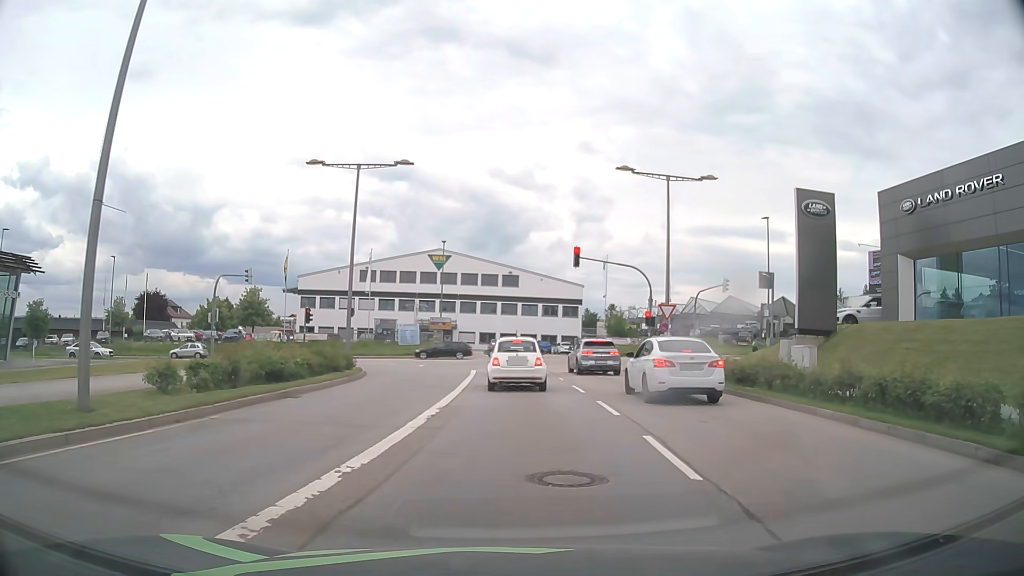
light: Day
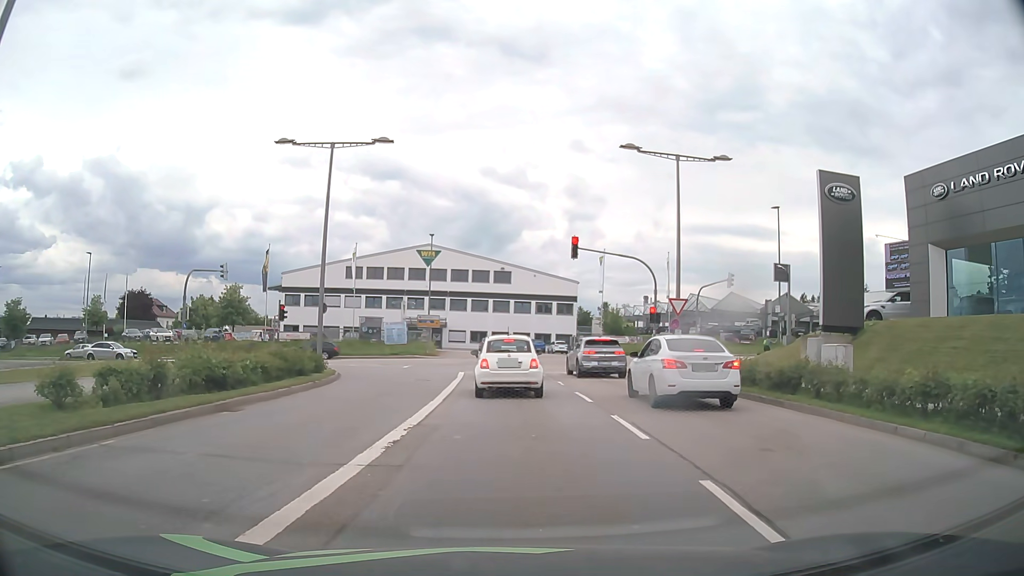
(0.0, +3.3) m; +1°
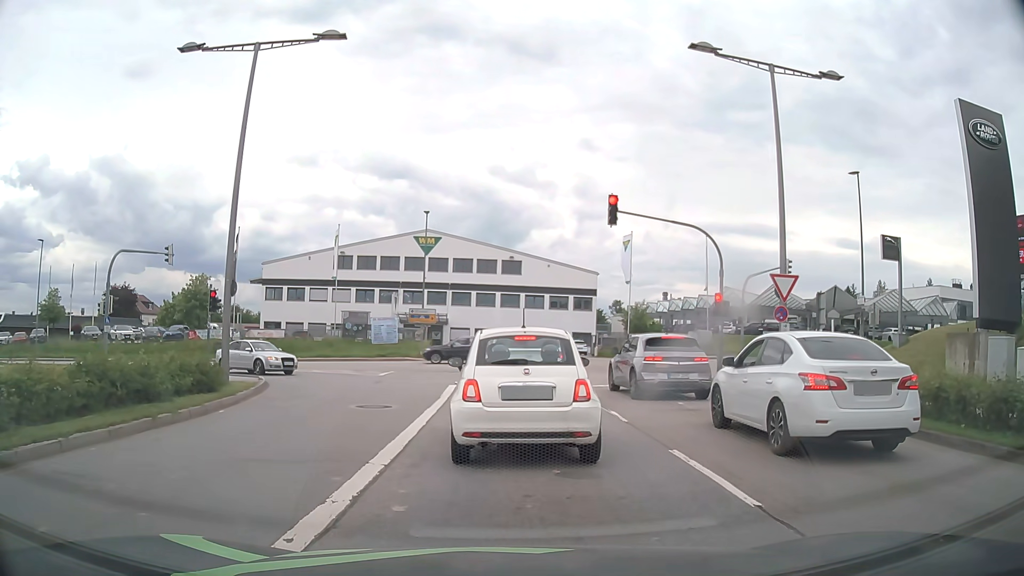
(-0.1, +9.6) m; 0°
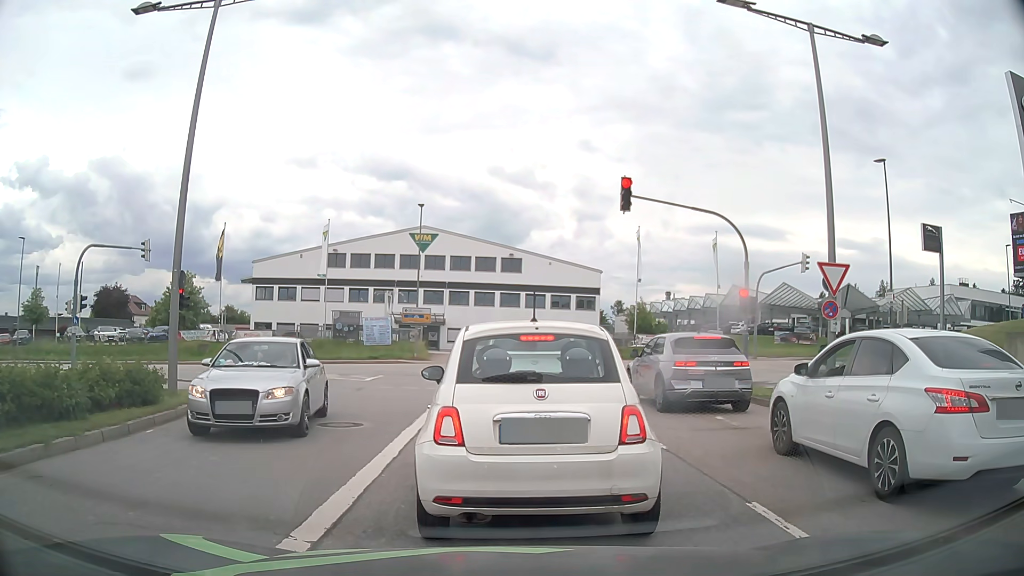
(0.0, +2.6) m; -1°
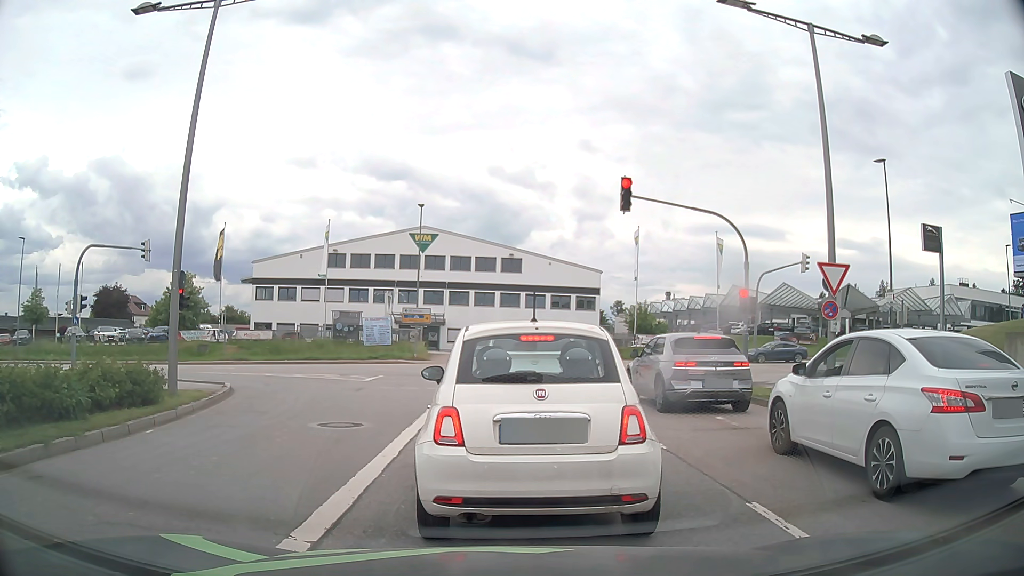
(0.0, +0.1) m; 0°
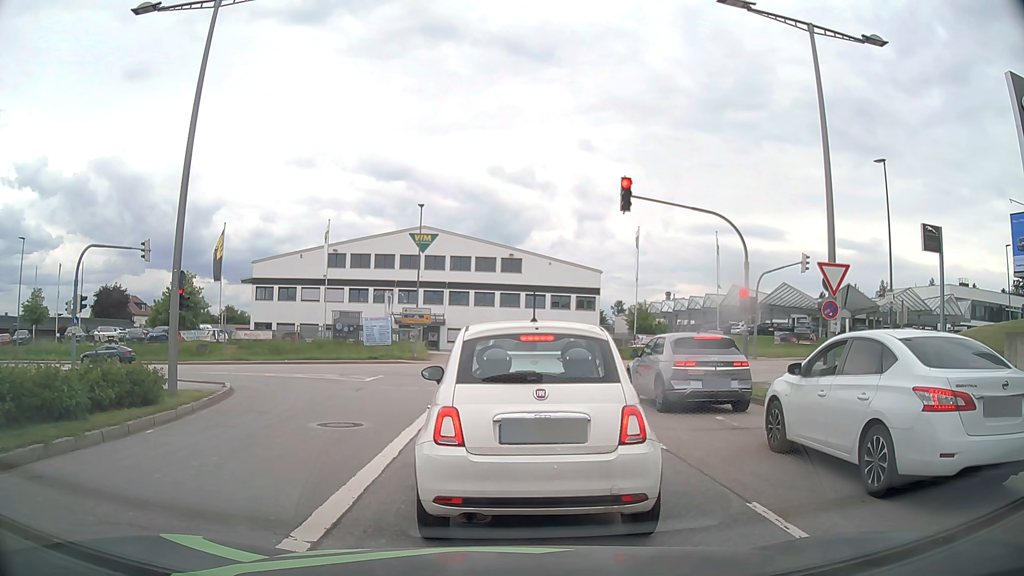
(0.0, 0.0) m; 0°
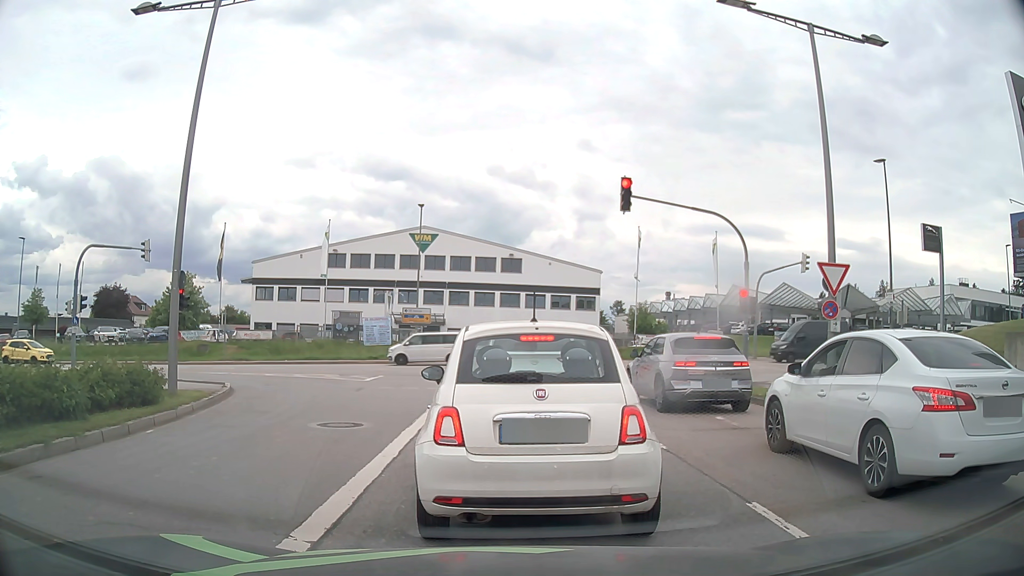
(0.0, 0.0) m; 0°
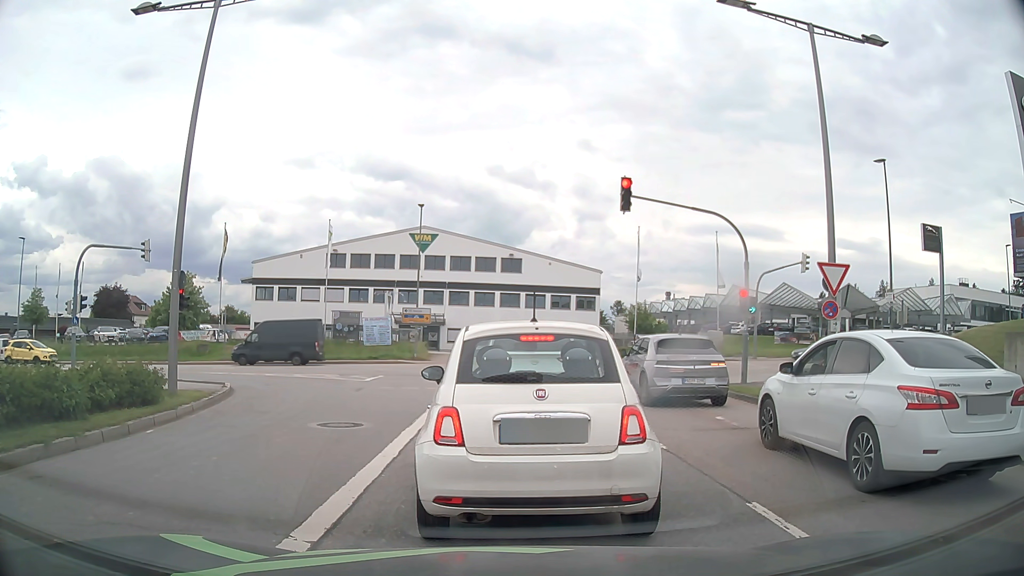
(0.0, 0.0) m; 0°
(0, +10) (0, +20) (-3, +30) (-9, +37) (-18, +41) (-28, +43) (-38, +43) (-48, +42) (-58, +42) (-68, +42) m
